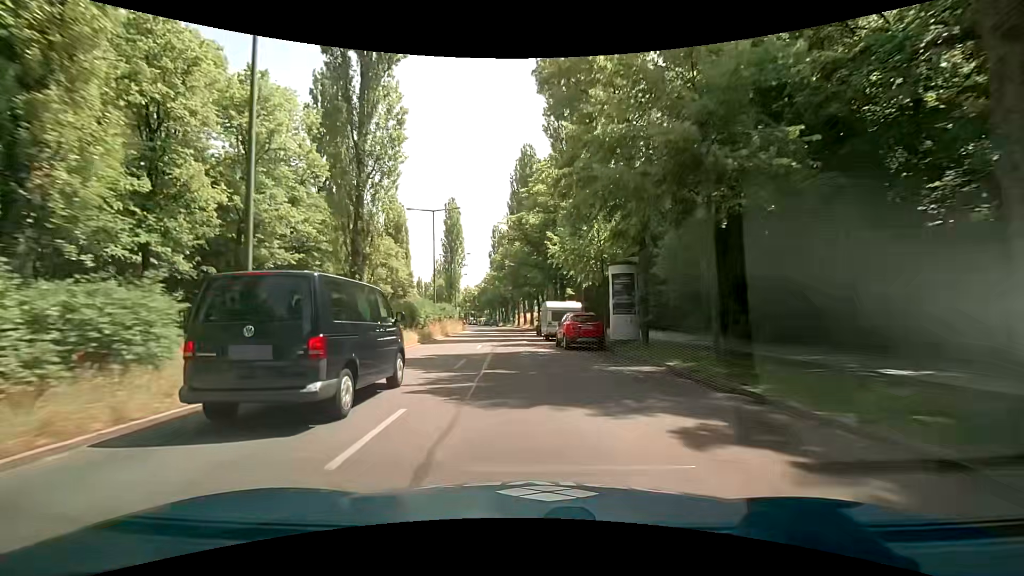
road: secondary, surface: asphalt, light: Day
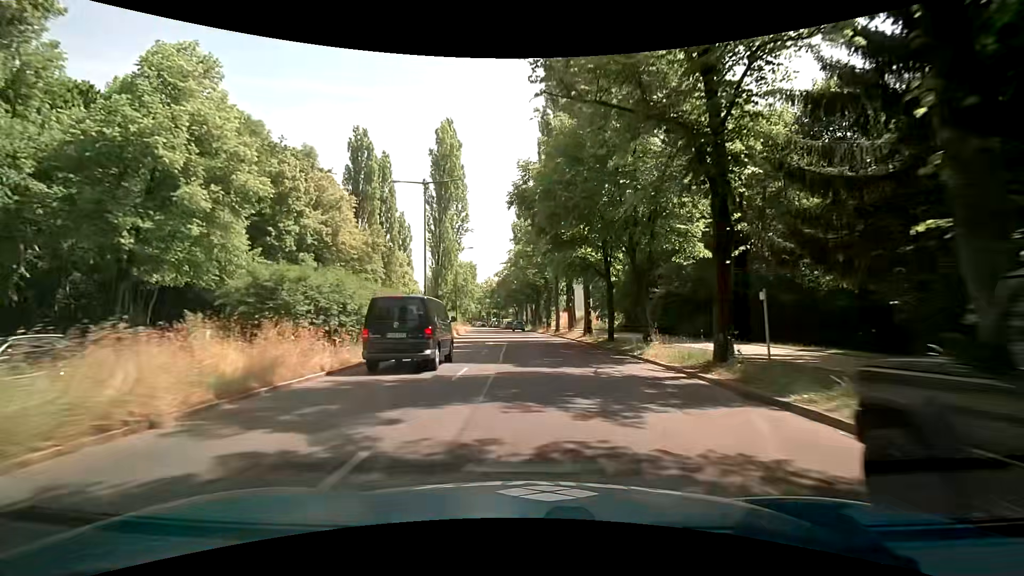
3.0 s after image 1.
(-1.8, +38.5) m; -5°
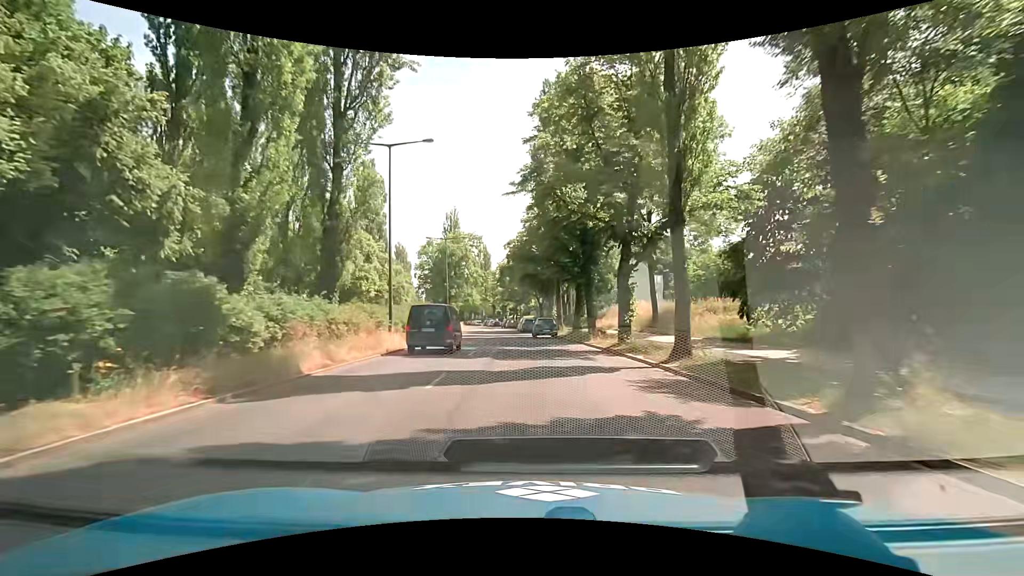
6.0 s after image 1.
(-0.7, +37.6) m; -2°
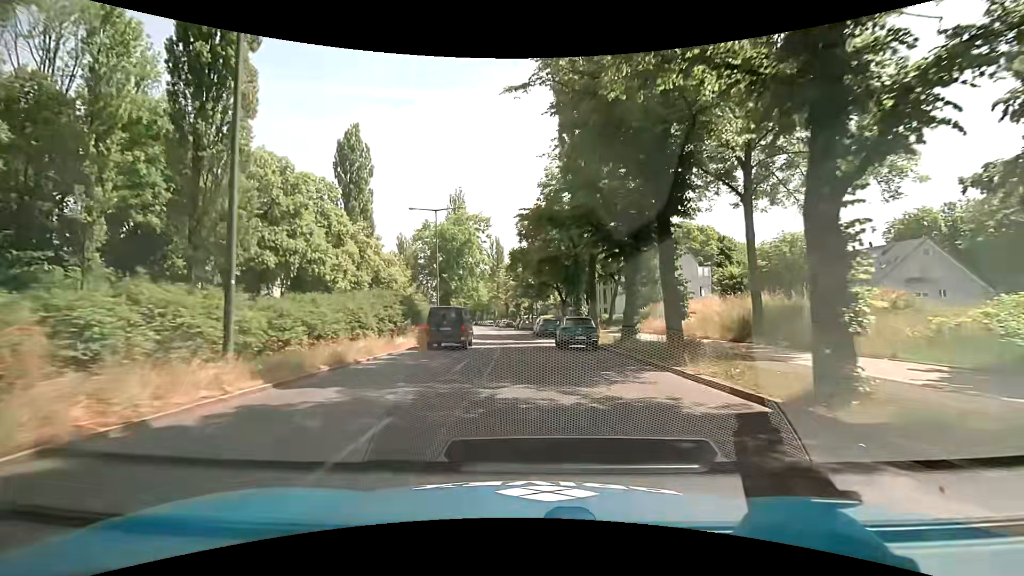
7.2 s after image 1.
(-0.4, +14.8) m; -4°
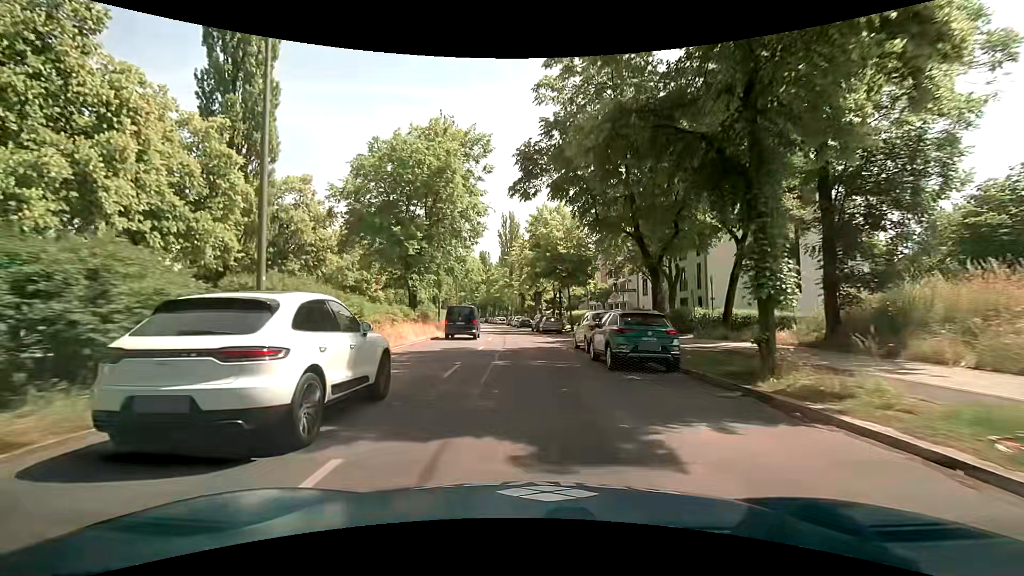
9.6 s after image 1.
(+0.1, +29.2) m; -1°
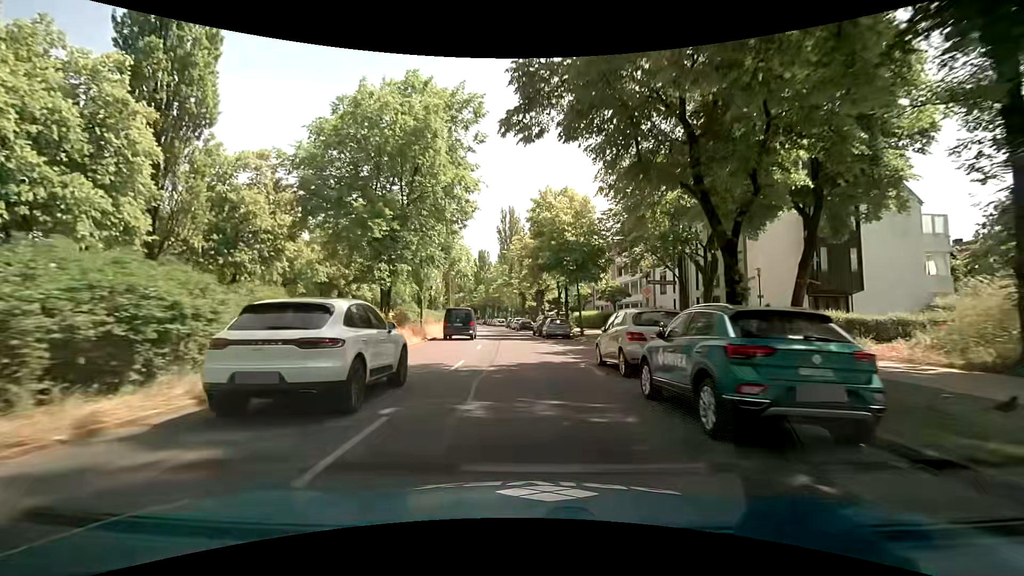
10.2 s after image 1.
(0.0, +7.1) m; 0°
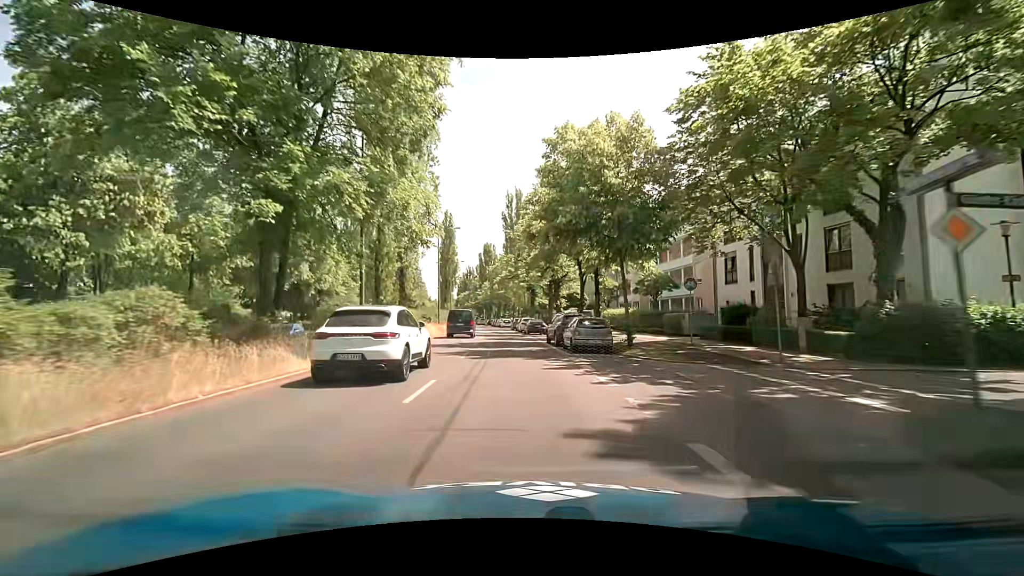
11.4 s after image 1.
(0.0, +13.8) m; -1°
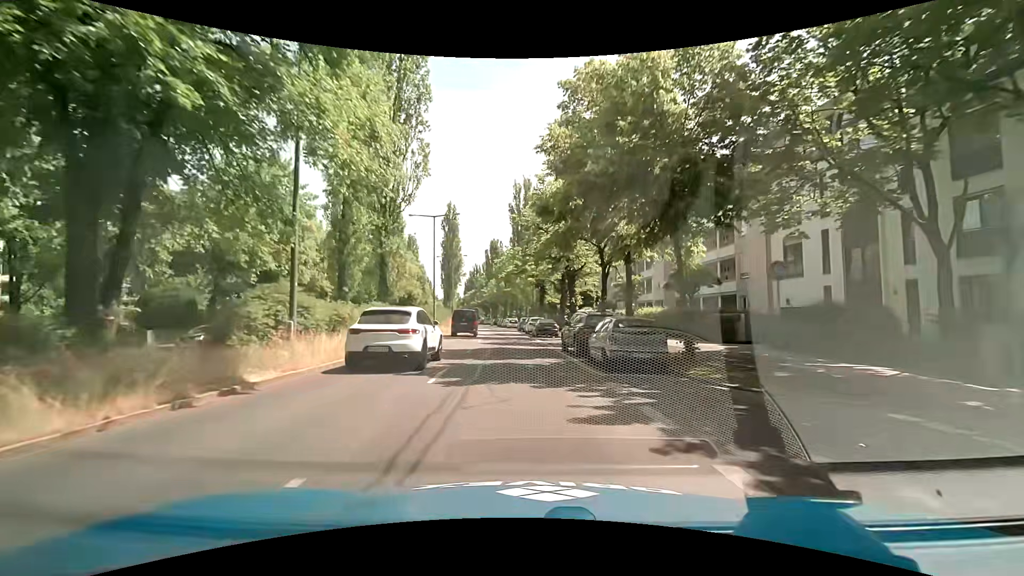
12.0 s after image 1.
(0.0, +6.7) m; -1°
